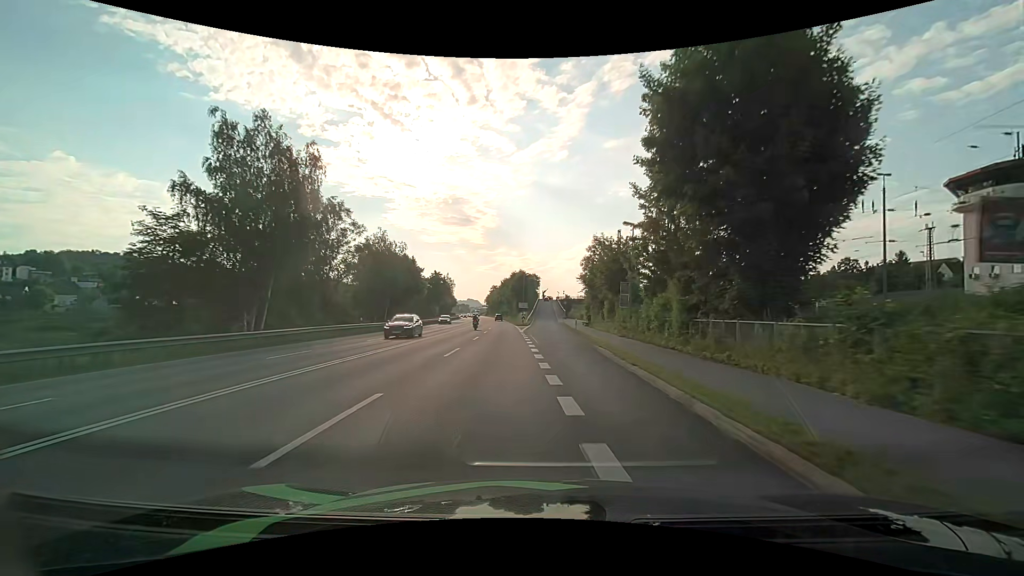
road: primary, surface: asphalt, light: Day
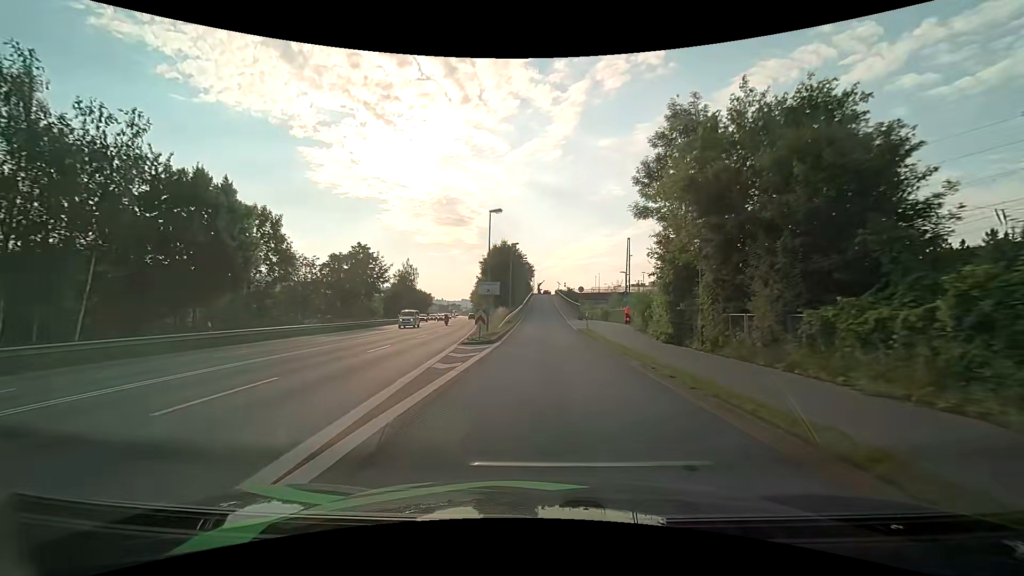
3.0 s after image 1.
(+0.6, +45.5) m; +1°
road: unclassified
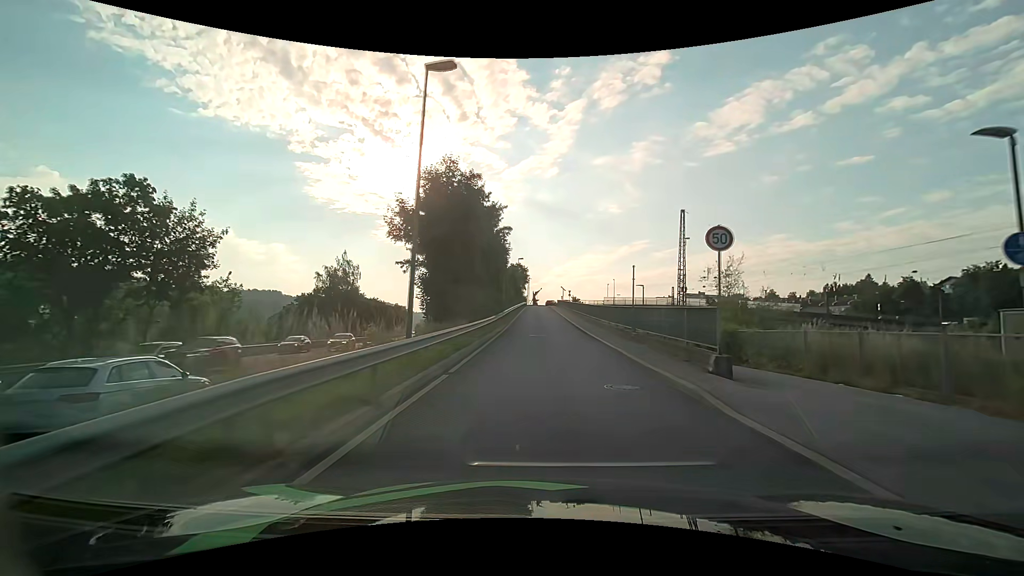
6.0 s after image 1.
(+0.1, +39.0) m; 0°
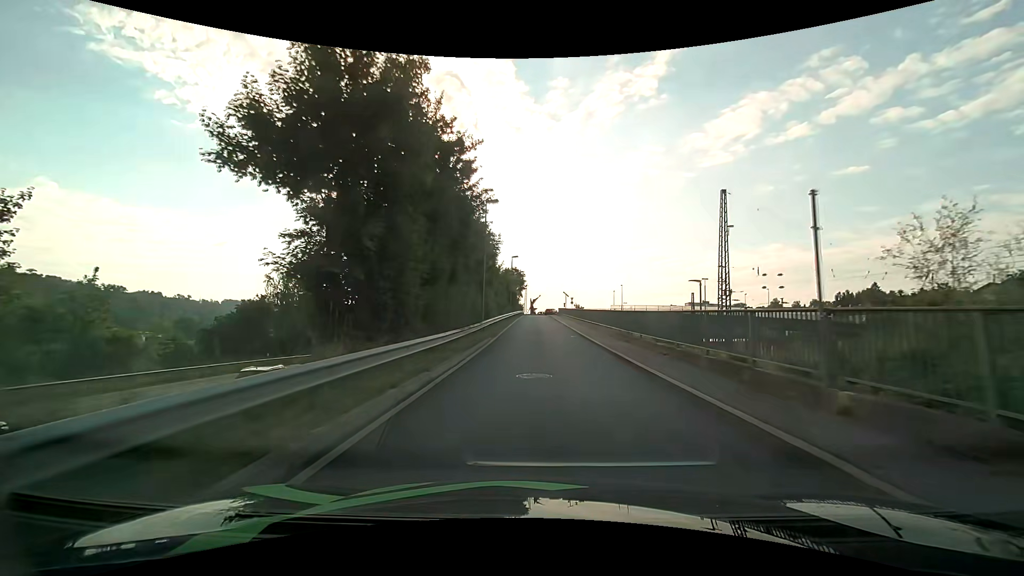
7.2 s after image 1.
(+0.2, +13.9) m; +1°
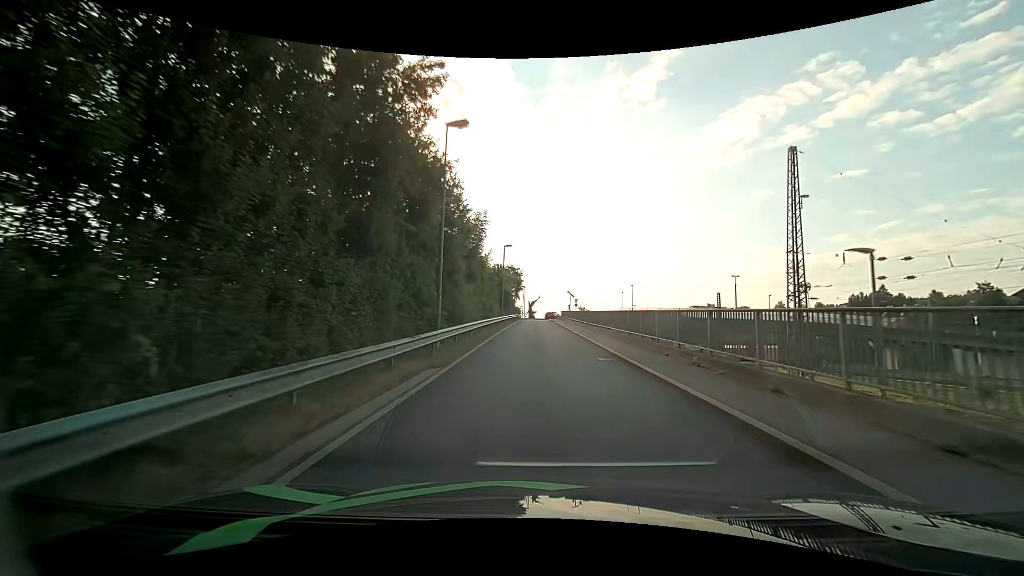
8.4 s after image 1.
(0.0, +12.7) m; 0°
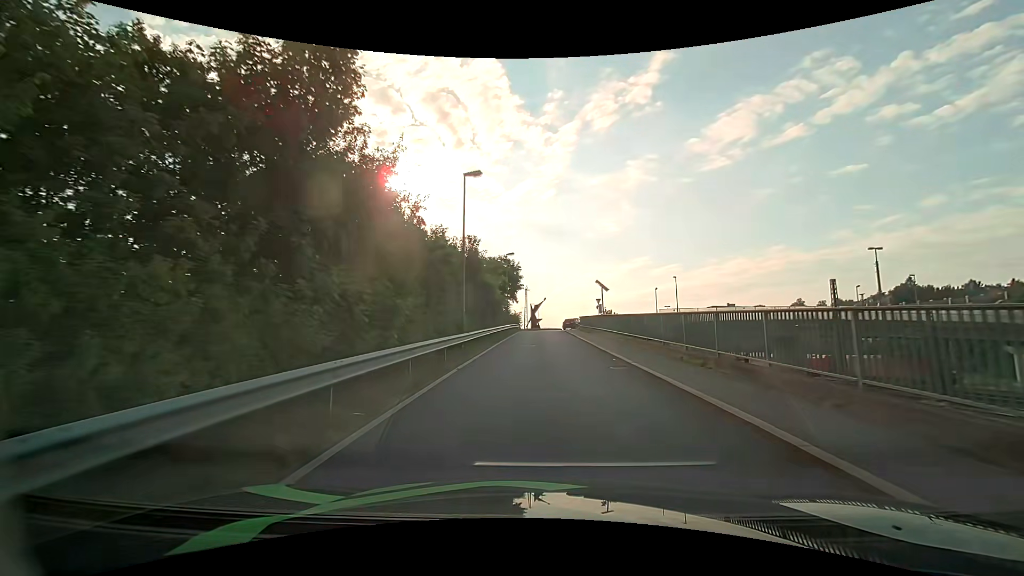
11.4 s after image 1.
(0.0, +27.2) m; -1°
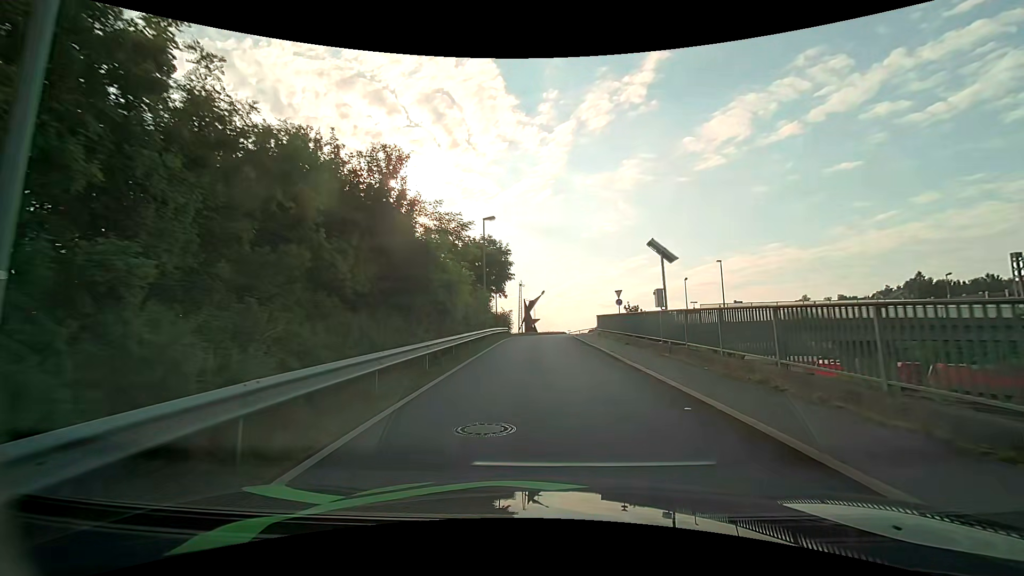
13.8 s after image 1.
(+0.1, +18.0) m; 0°
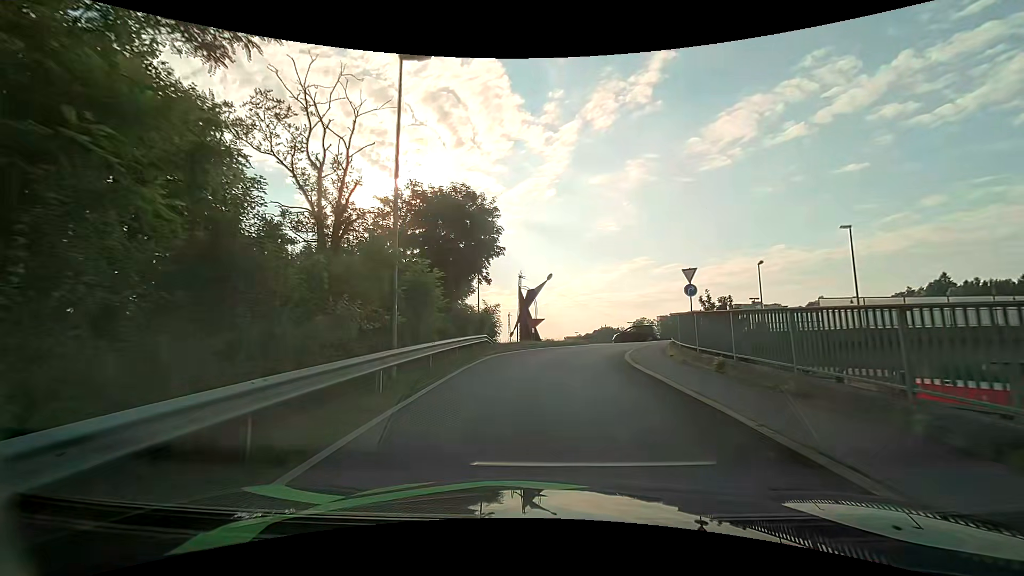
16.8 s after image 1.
(+0.1, +19.9) m; +1°
(0, +10) (0, +20) (+4, +29) (+12, +35) (+22, +36) (+32, +37) (+42, +37) (+52, +36) (+62, +36) (+72, +36) m
